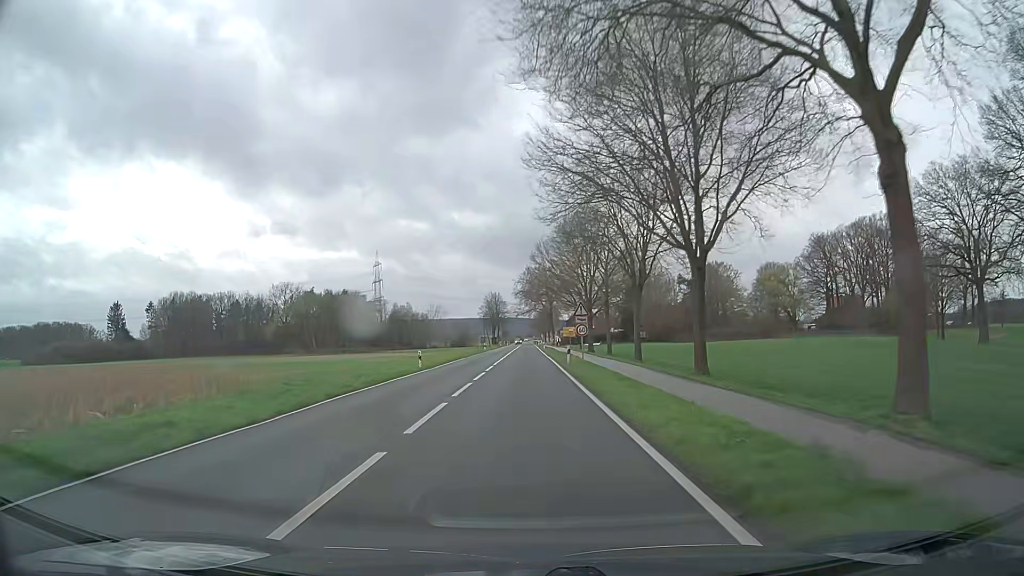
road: secondary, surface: asphalt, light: Day
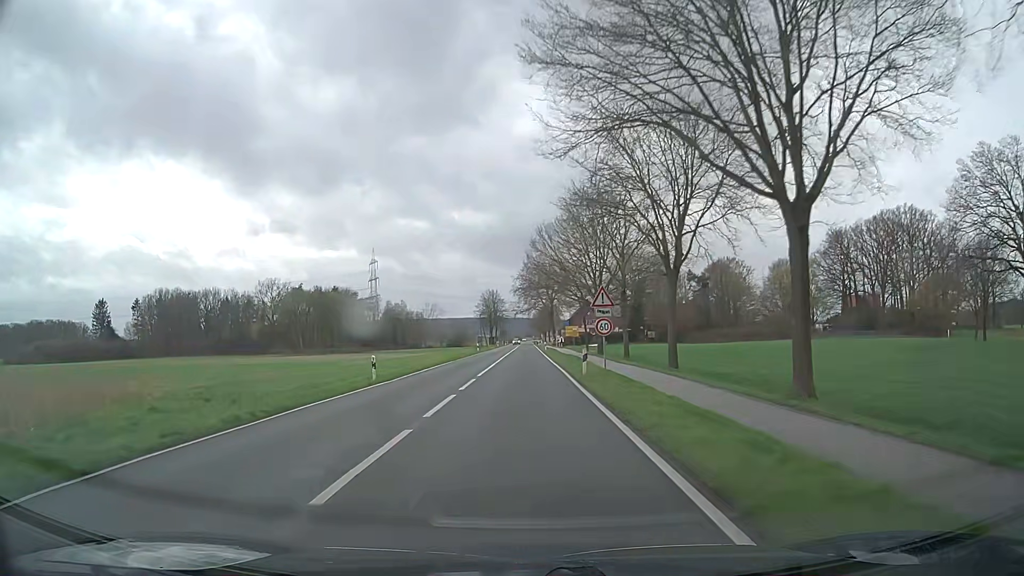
(-0.1, +10.1) m; 0°
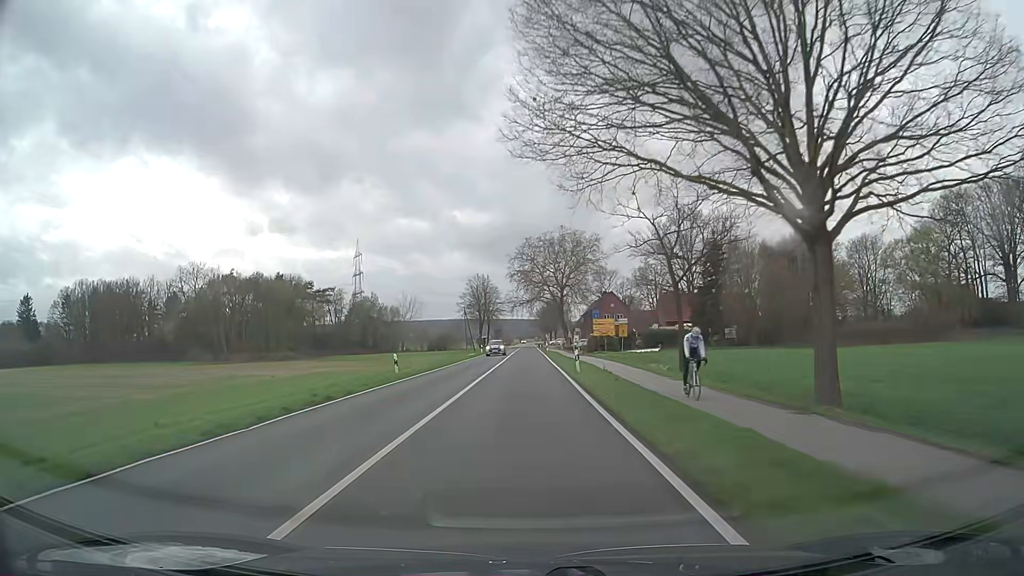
(-0.1, +46.3) m; 0°
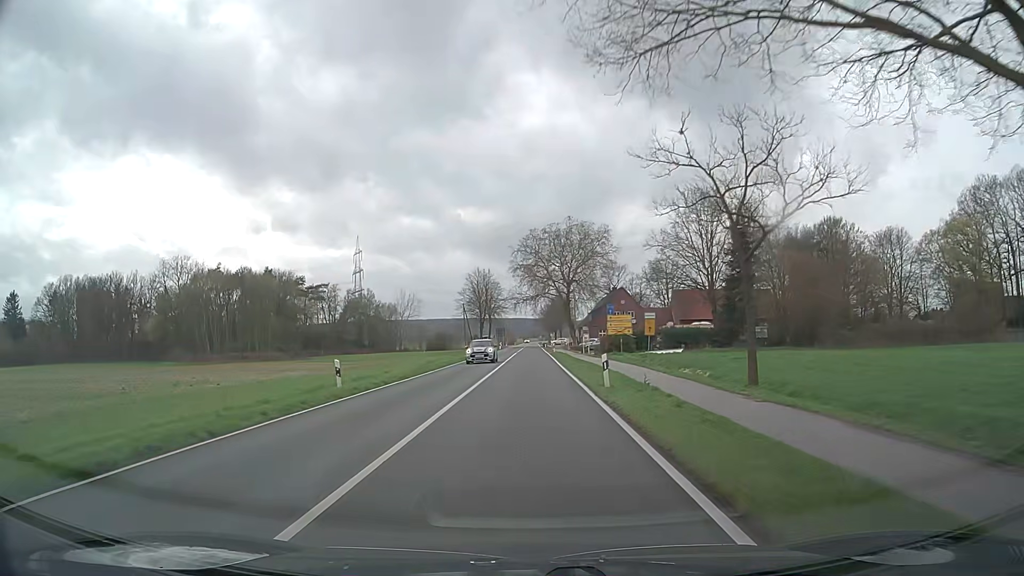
(-0.1, +9.0) m; -1°
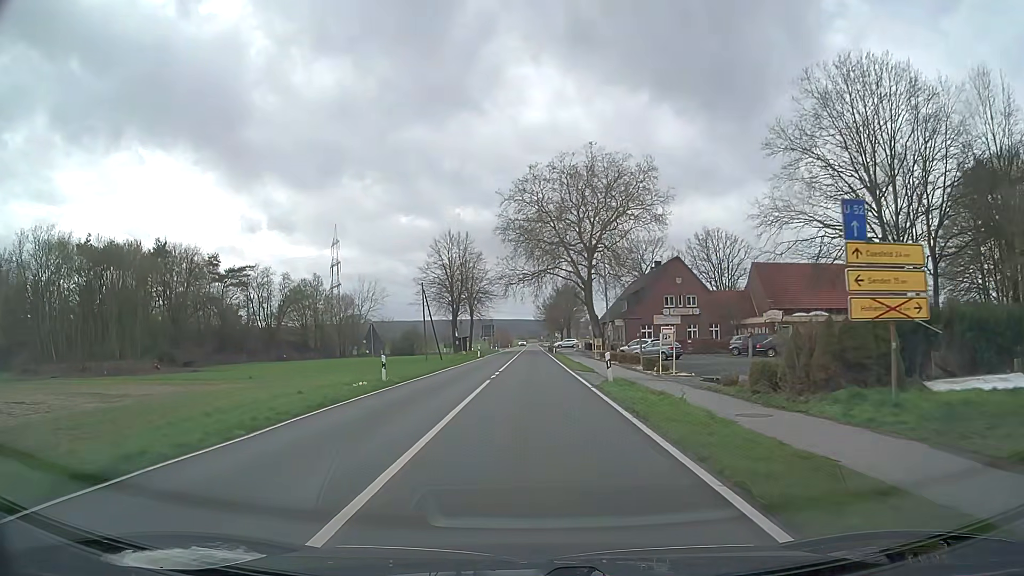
(+0.2, +45.1) m; 0°
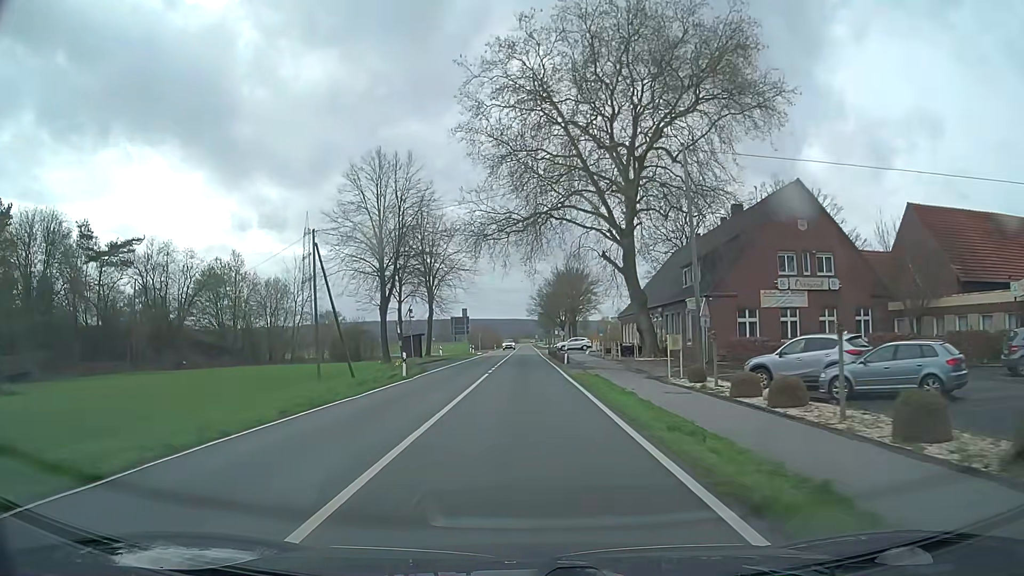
(+0.3, +36.2) m; +1°
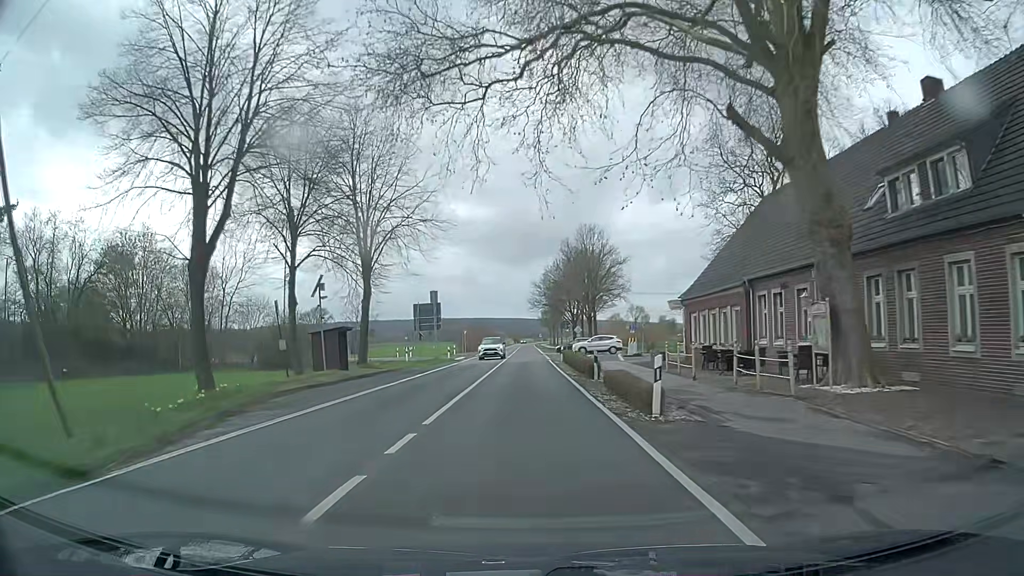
(-0.1, +27.2) m; -1°
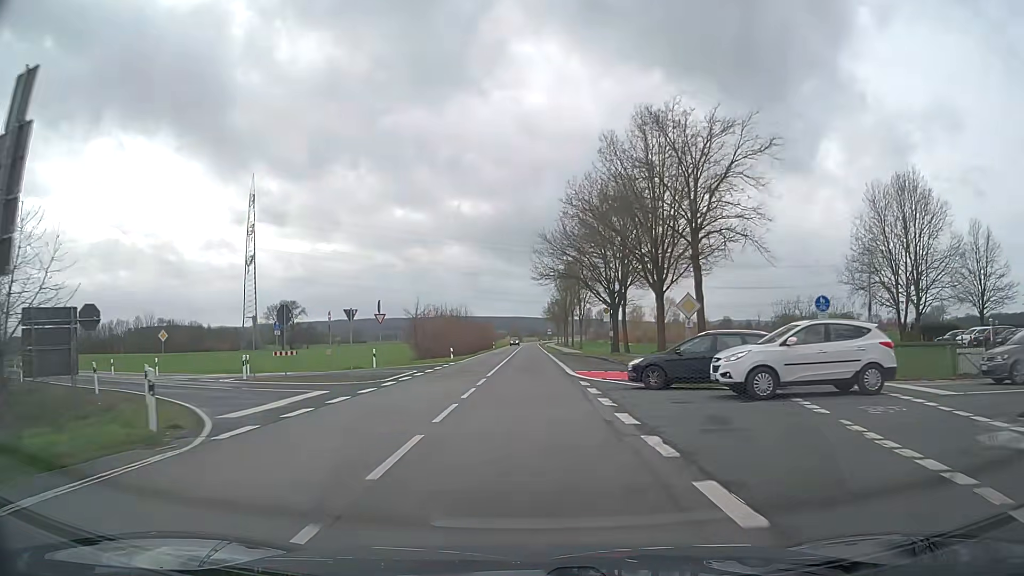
(+0.2, +45.4) m; 0°
(0, +10) (0, +20) (0, +30) (0, +40) (0, +50) (0, +60) (0, +70) (0, +80) (0, +90) (0, +100) m
